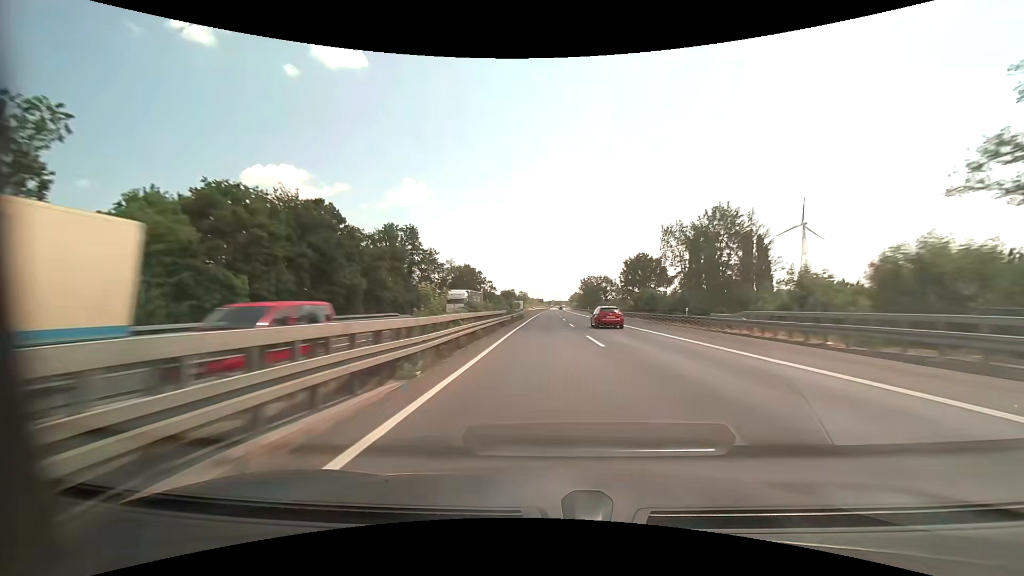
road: motorway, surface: asphalt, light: Day
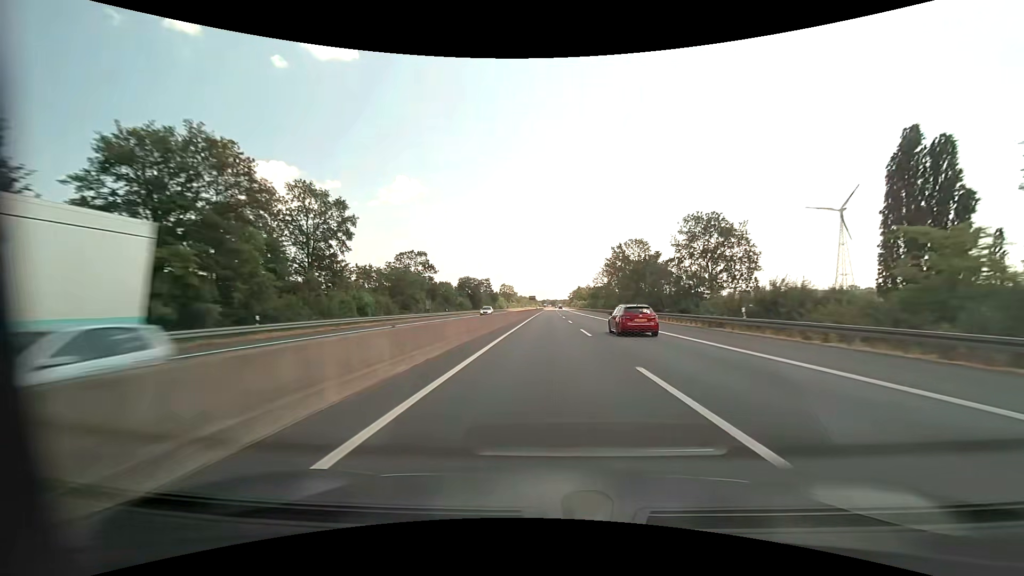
(+0.7, +103.0) m; +1°
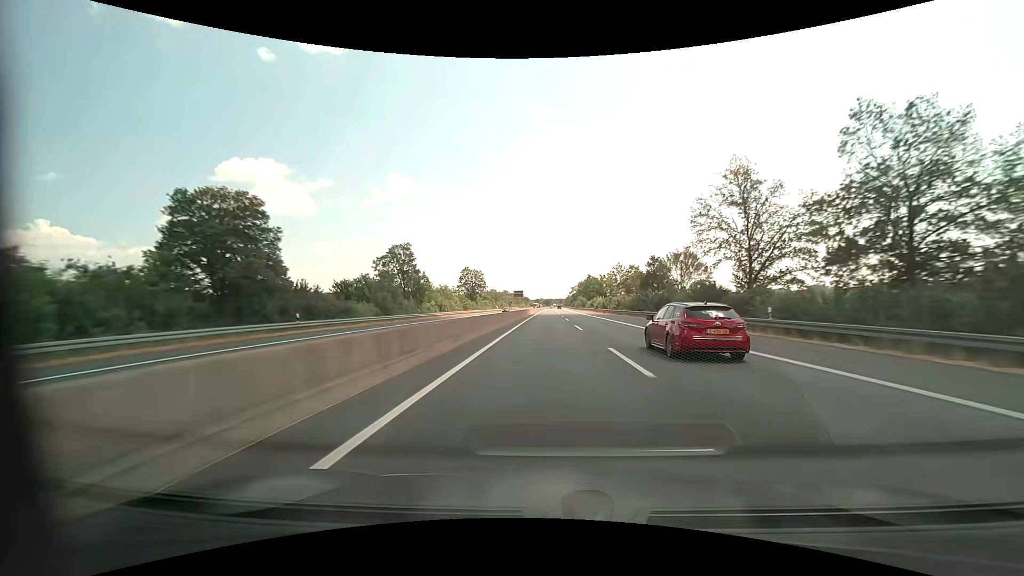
(+0.8, +103.1) m; +1°
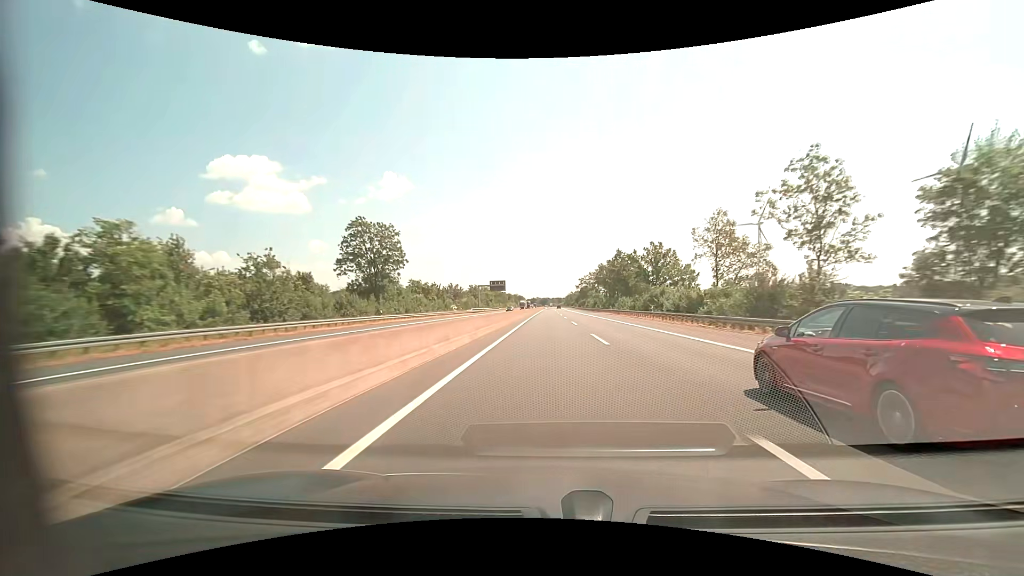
(+0.4, +82.7) m; 0°
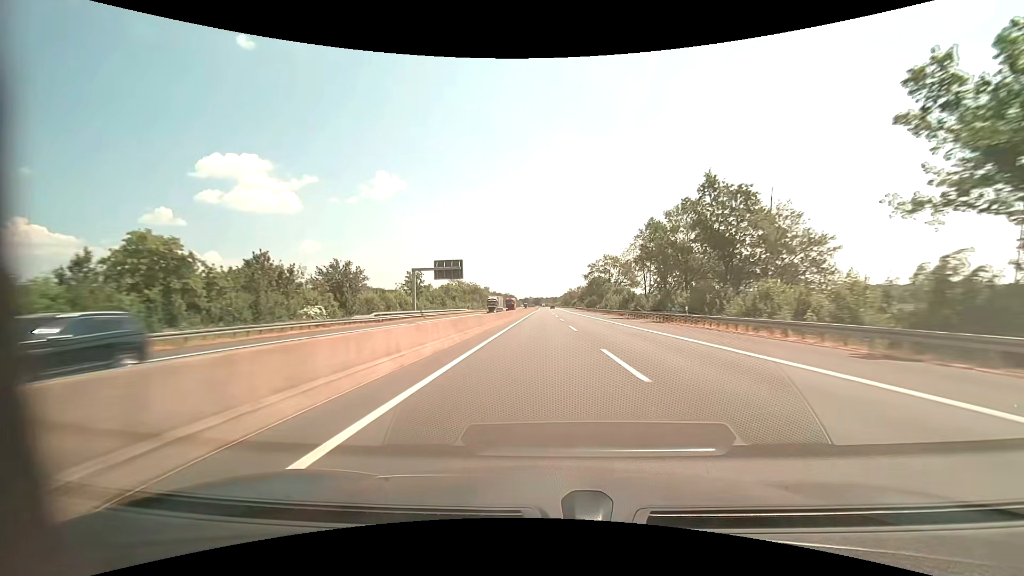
(+0.4, +62.1) m; +1°
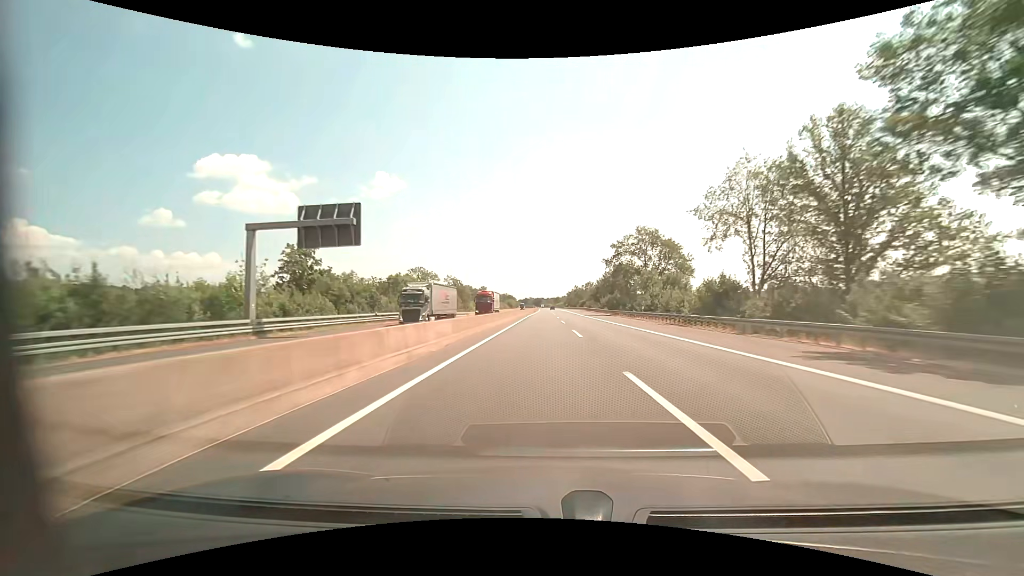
(0.0, +41.4) m; 0°
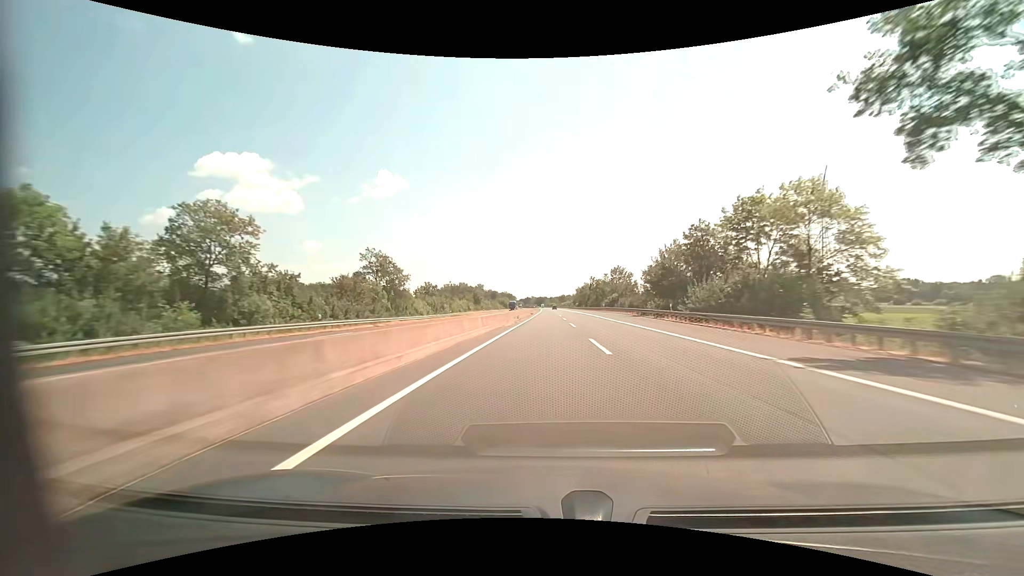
(-0.2, +62.1) m; 0°
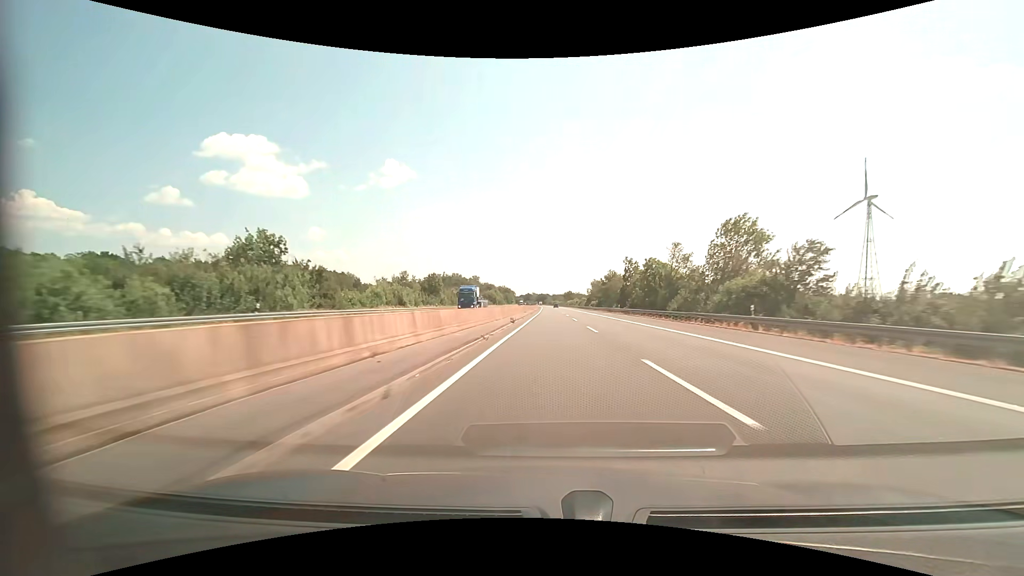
(-0.3, +62.0) m; 0°
(0, +10) (0, +20) (0, +30) (0, +40) (0, +50) (0, +60) (0, +70) (+1, +80) (+1, +90) (+1, +100) m
